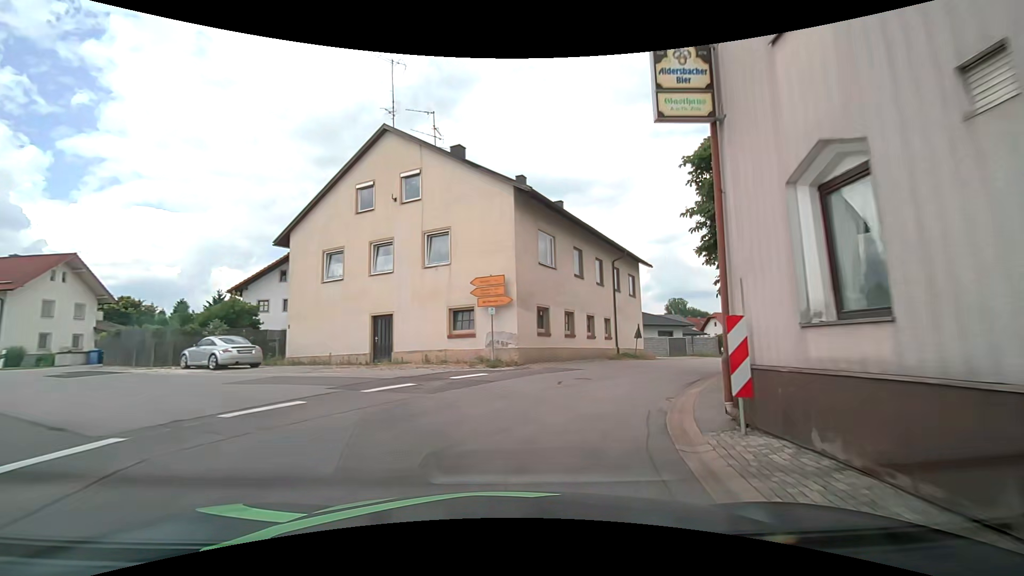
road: tertiary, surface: asphalt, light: Day
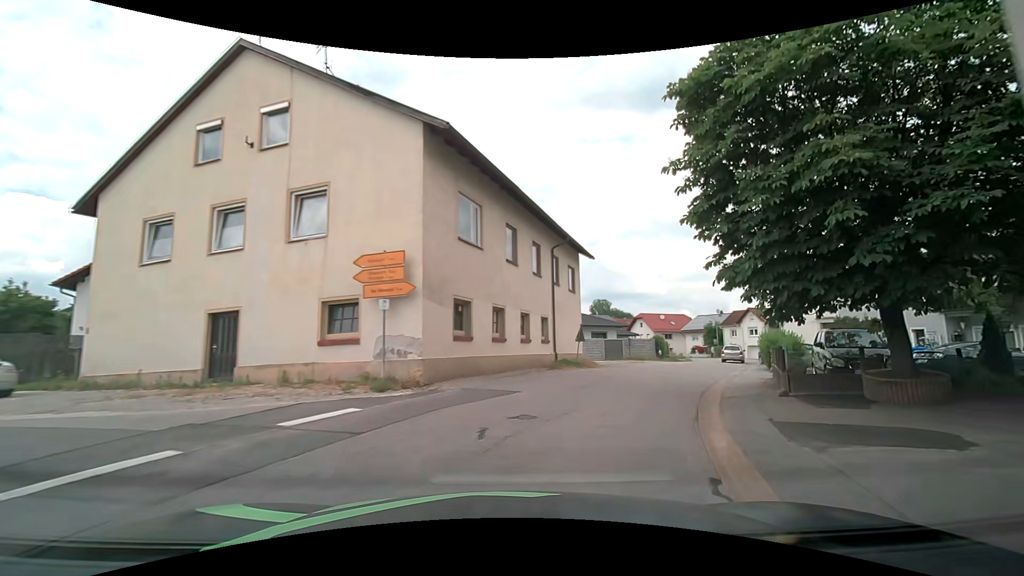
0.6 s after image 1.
(+0.3, +5.6) m; +9°
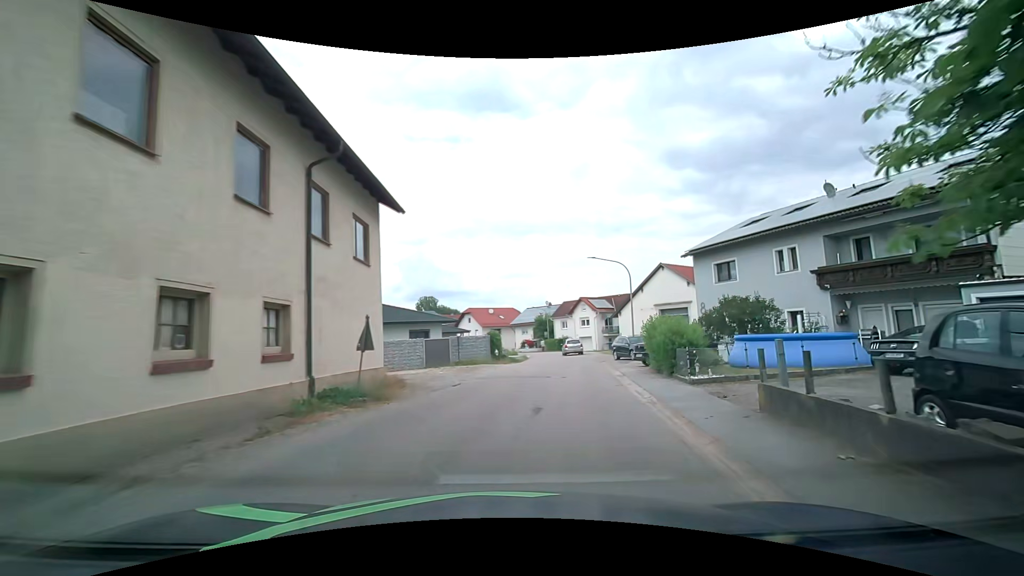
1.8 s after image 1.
(+1.8, +11.2) m; +18°
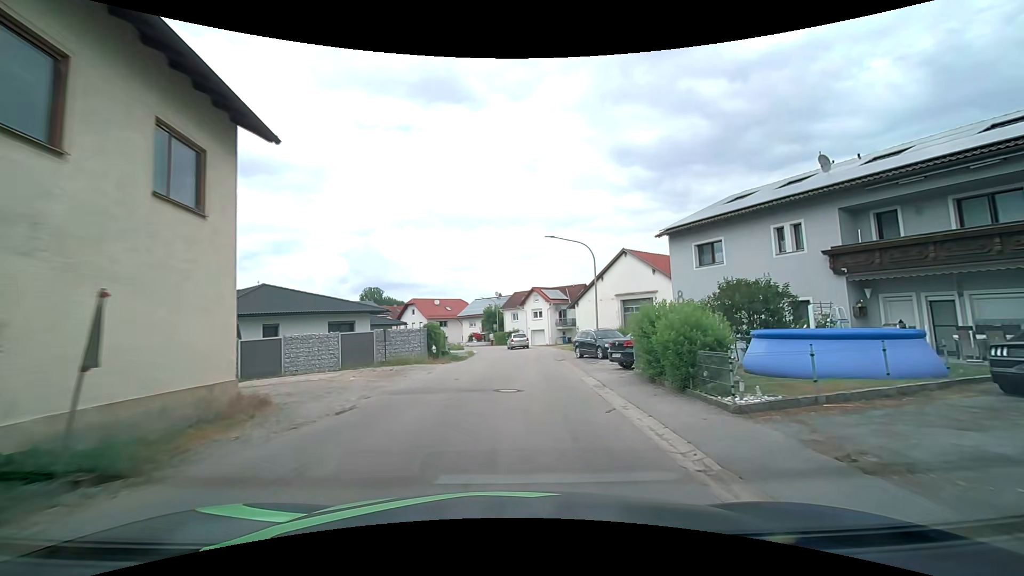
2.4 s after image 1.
(+0.4, +6.0) m; +7°
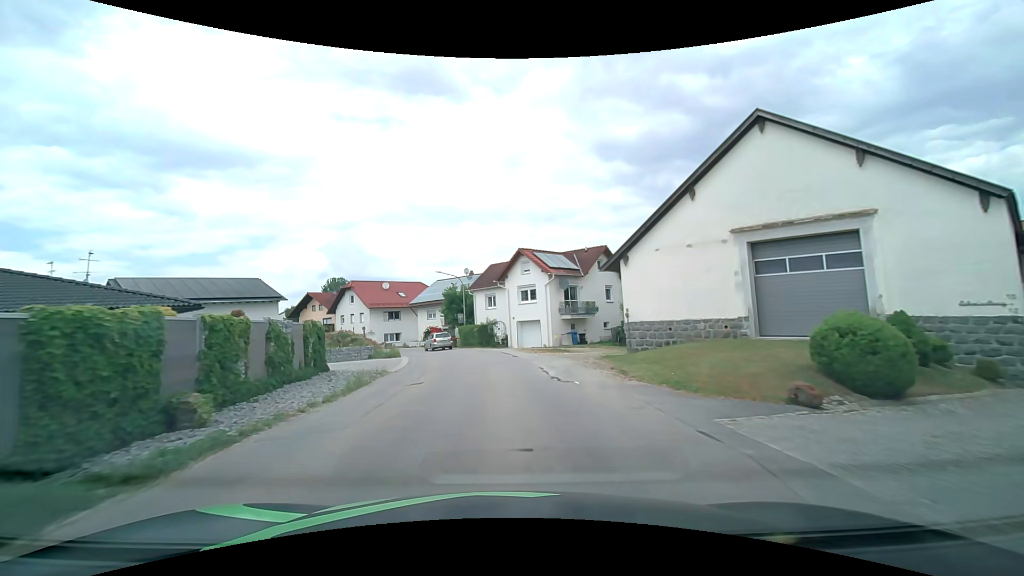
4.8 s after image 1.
(+1.0, +27.2) m; +2°
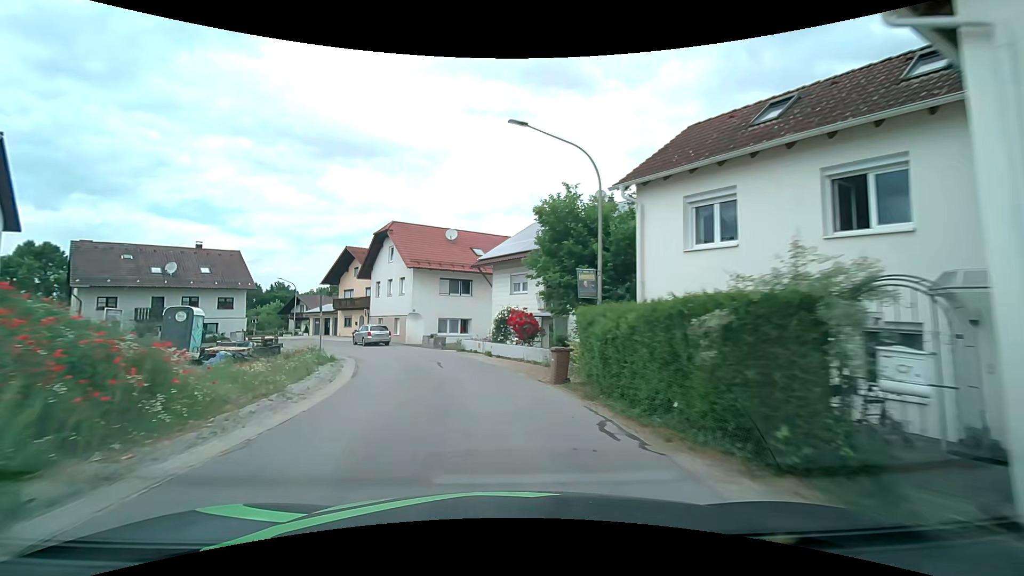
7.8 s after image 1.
(-2.8, +34.1) m; -12°
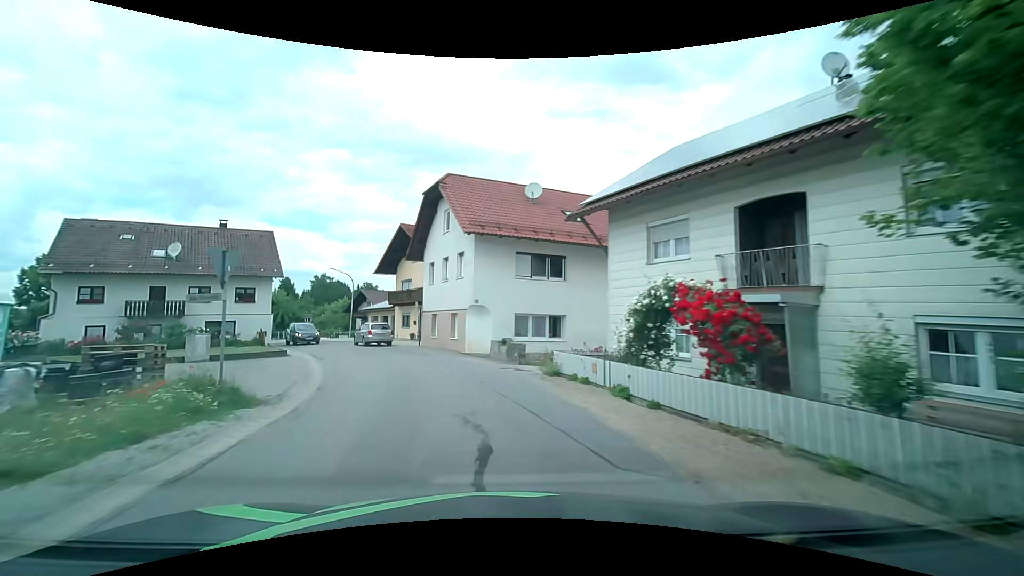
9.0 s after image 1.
(-1.3, +13.8) m; -10°
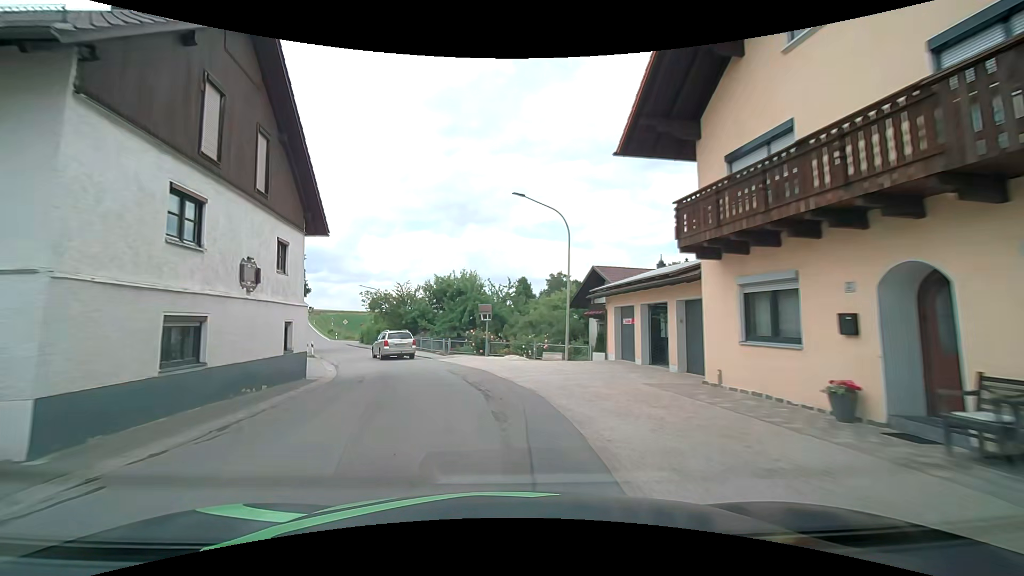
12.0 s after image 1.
(-8.2, +32.7) m; -28°
